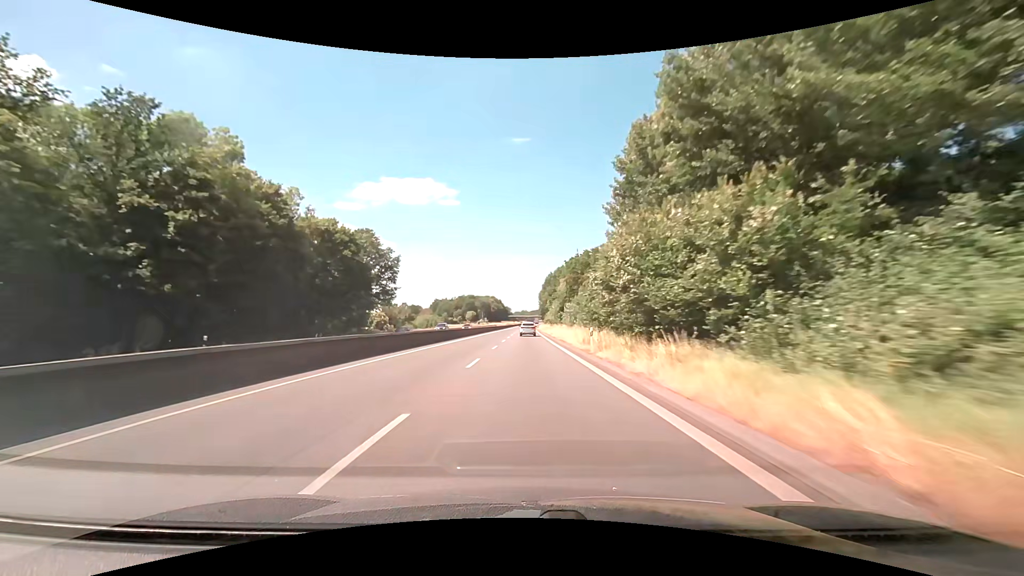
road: trunk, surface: asphalt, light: Day
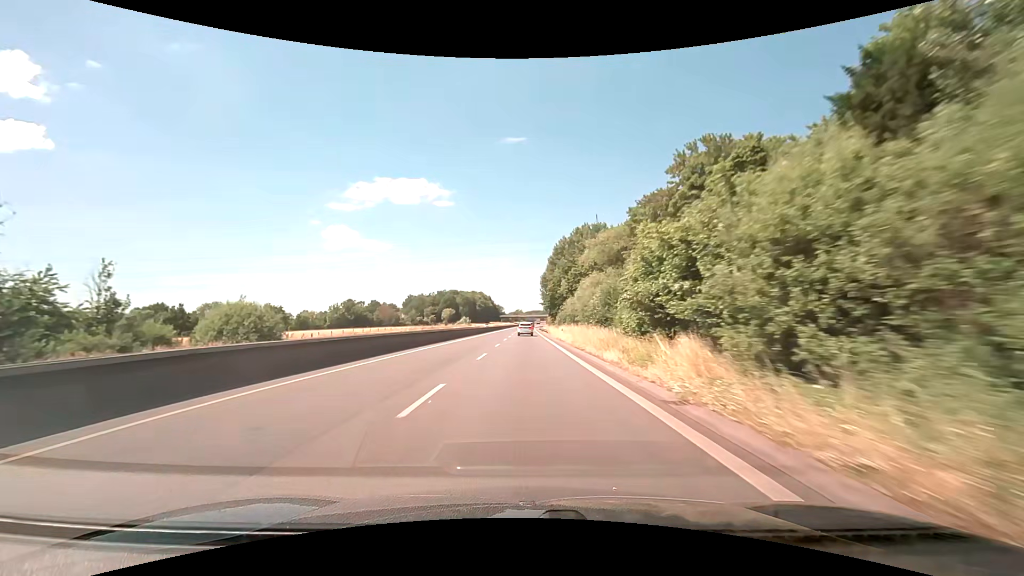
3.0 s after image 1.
(+0.5, +80.9) m; 0°
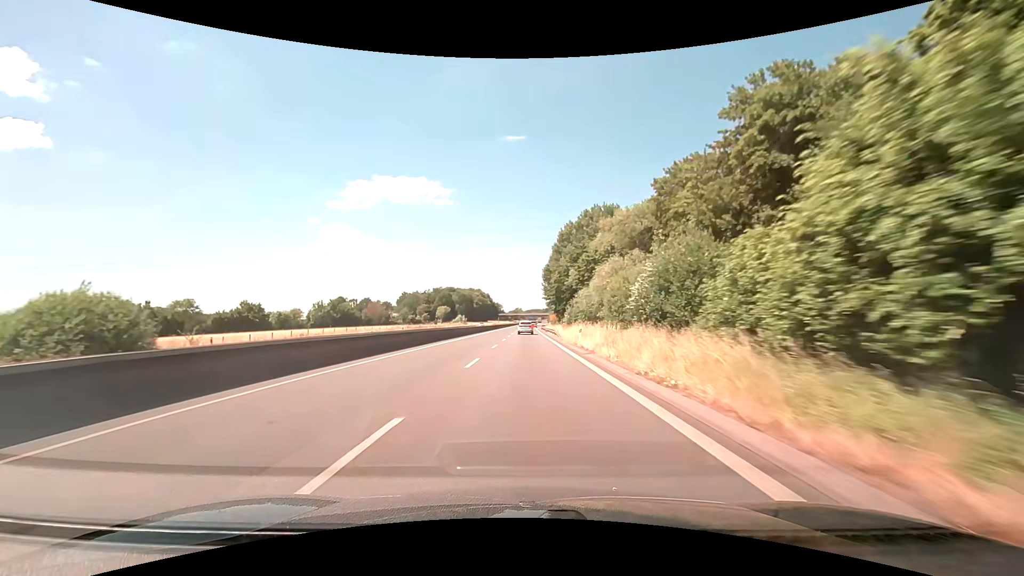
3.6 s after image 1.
(+0.1, +16.1) m; 0°
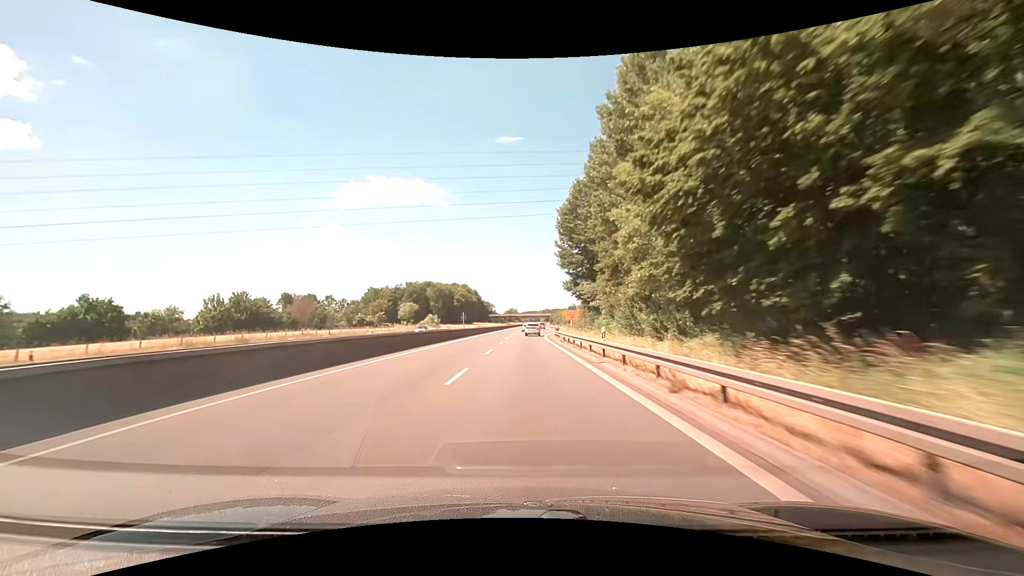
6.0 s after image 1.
(+0.1, +64.5) m; 0°
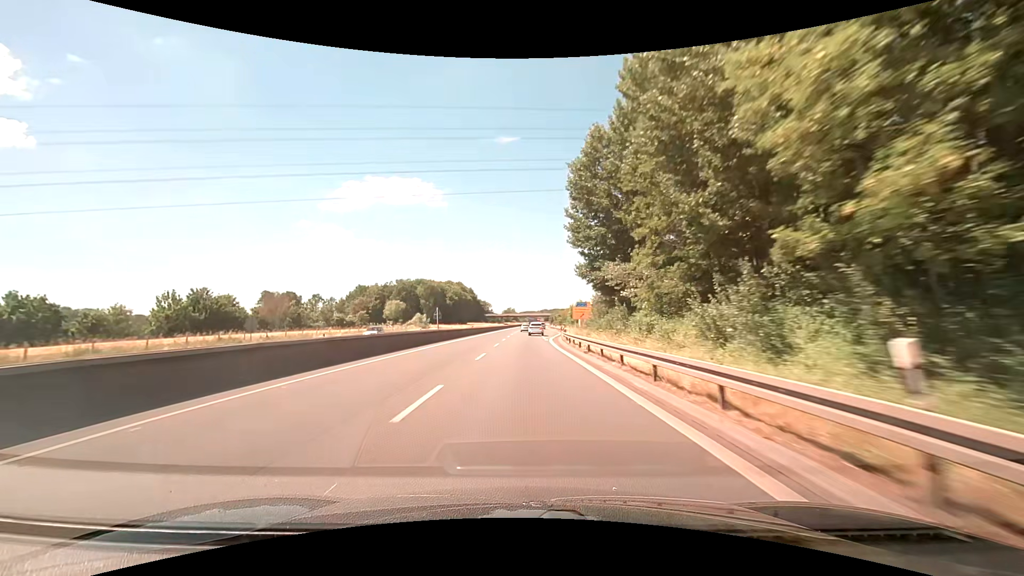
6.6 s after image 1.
(0.0, +16.1) m; 0°
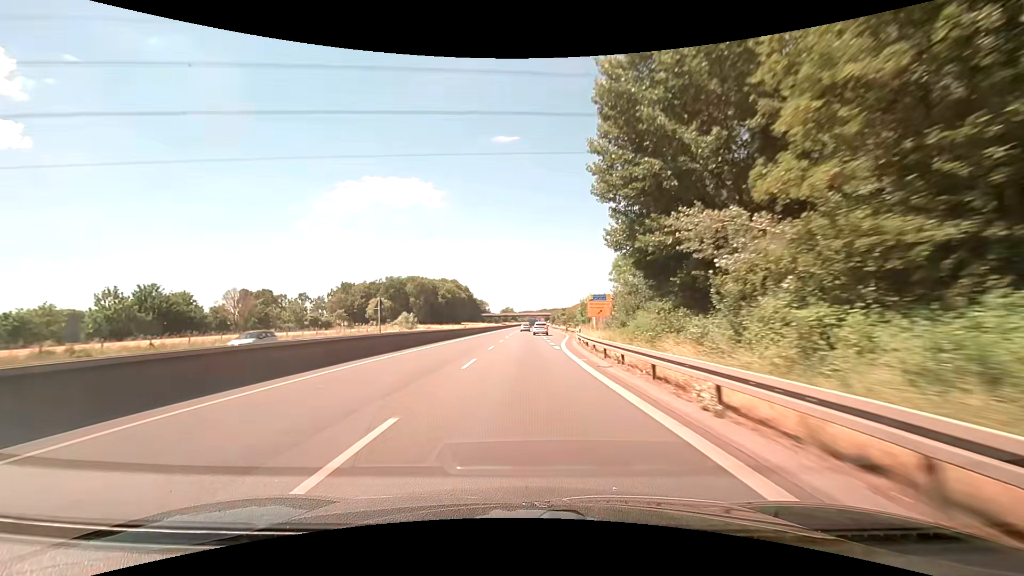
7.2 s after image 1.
(+0.1, +16.1) m; 0°
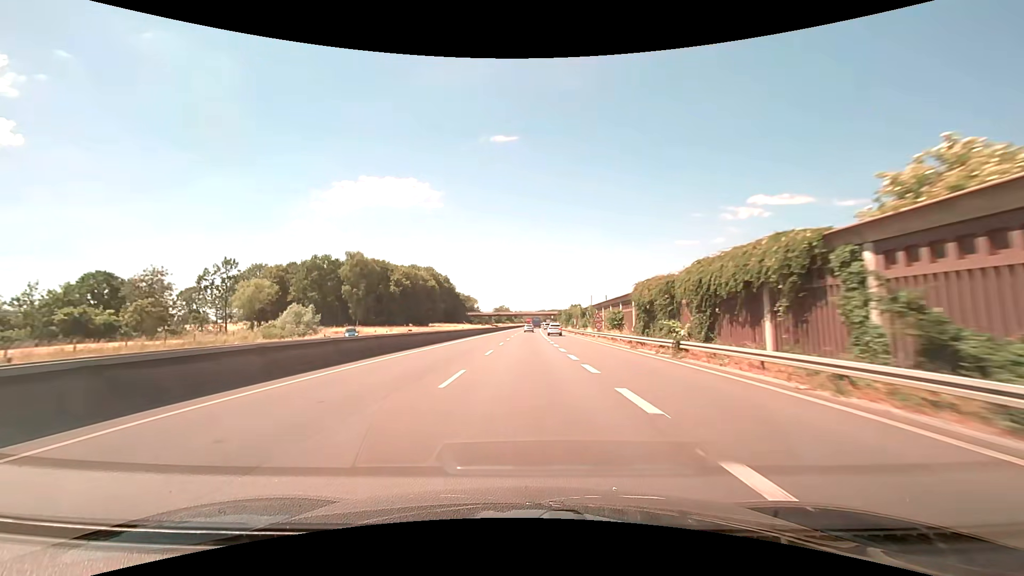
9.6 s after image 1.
(+0.4, +64.4) m; 0°
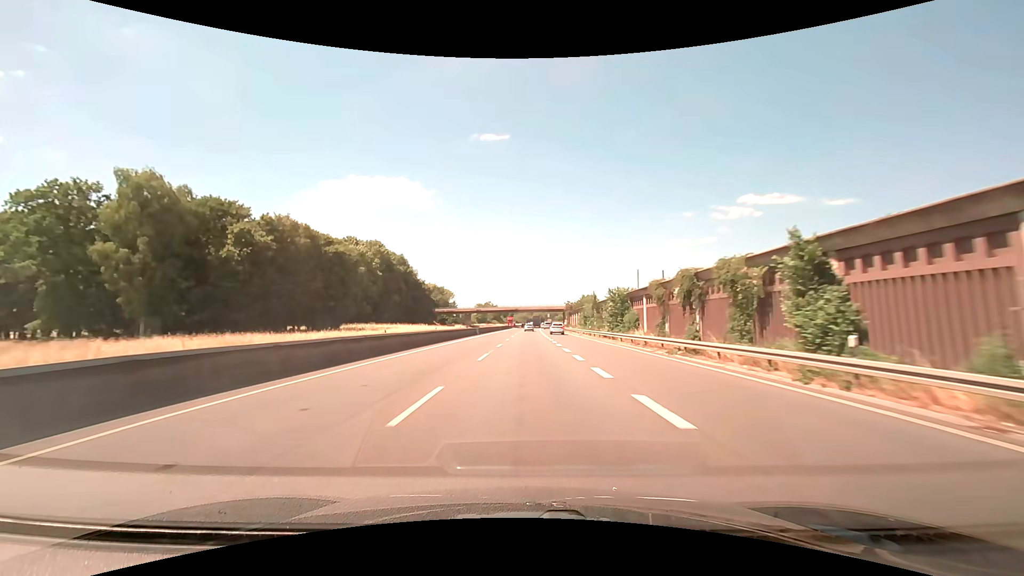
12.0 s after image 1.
(+0.5, +64.4) m; +1°
(0, +10) (0, +20) (0, +30) (0, +40) (0, +50) (0, +60) (+1, +70) (+1, +80) (+1, +90) (+1, +100) m
